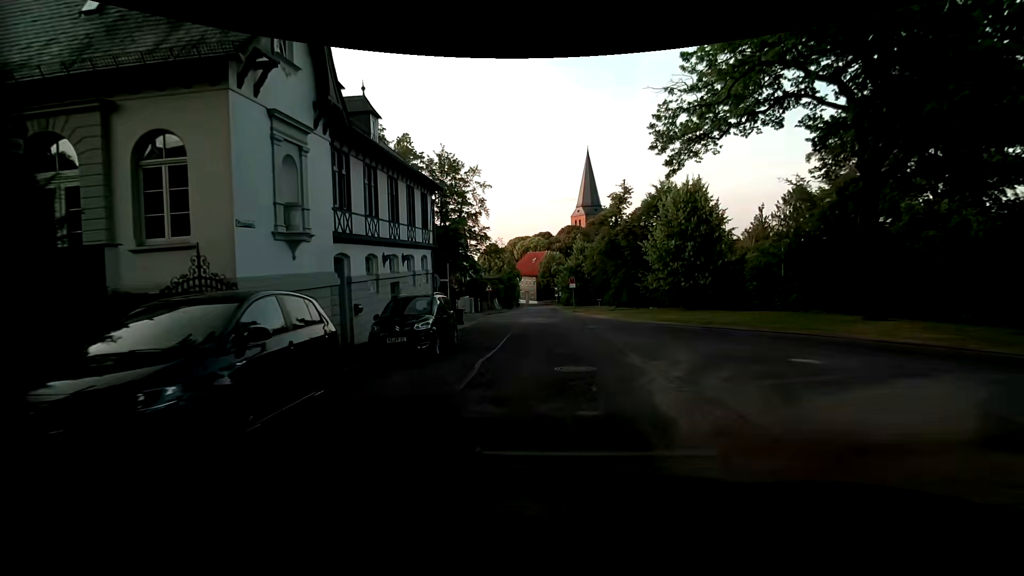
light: Day
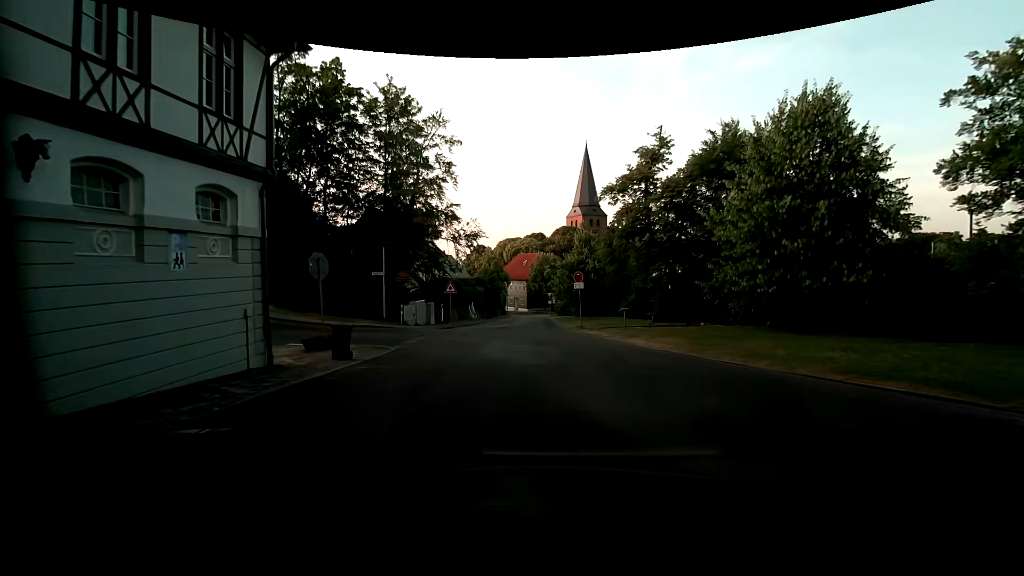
(+0.1, +16.1) m; 0°
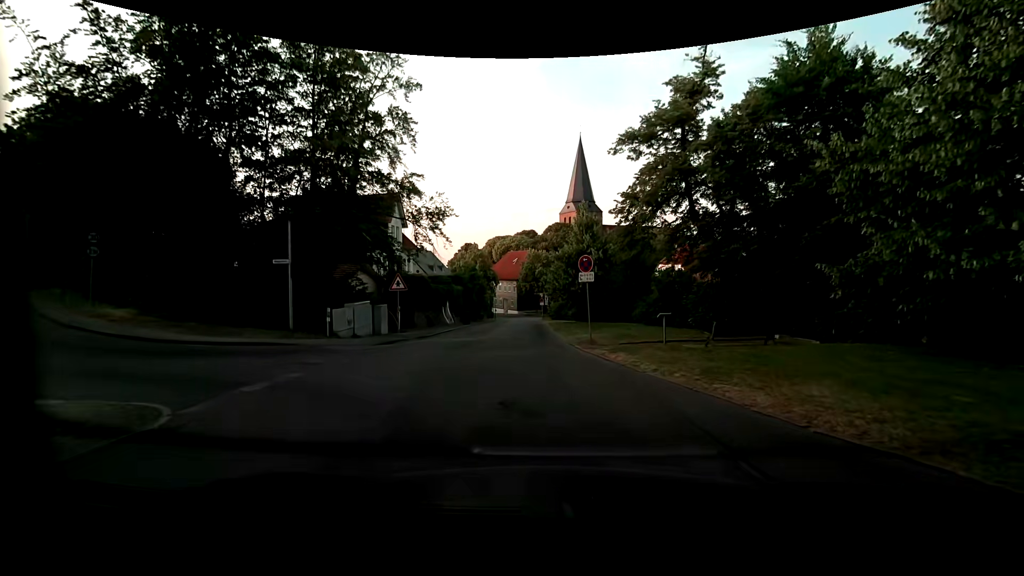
(+0.2, +9.5) m; +1°
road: residential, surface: asphalt
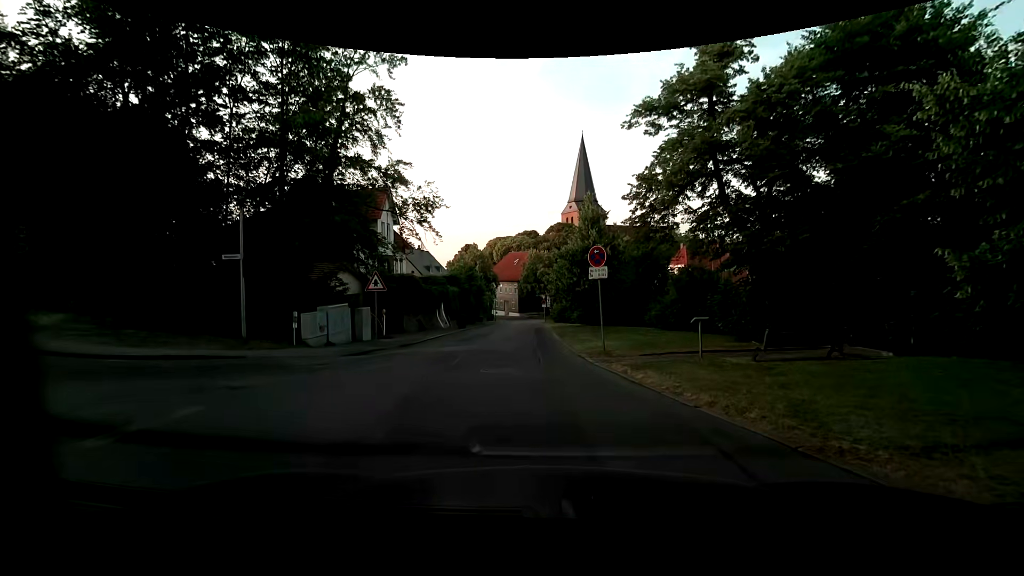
(0.0, +3.1) m; -1°
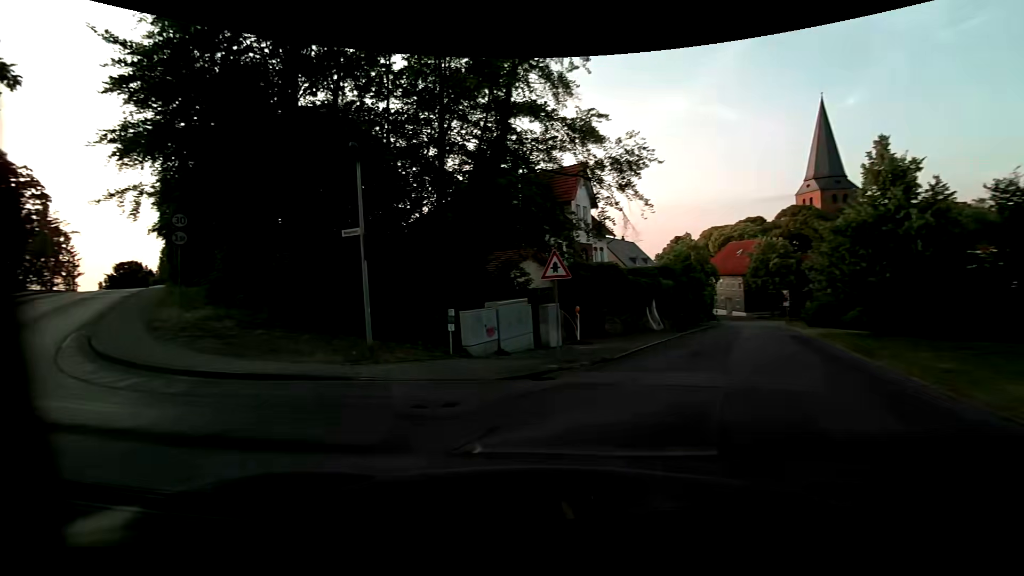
(-0.6, +7.0) m; -21°
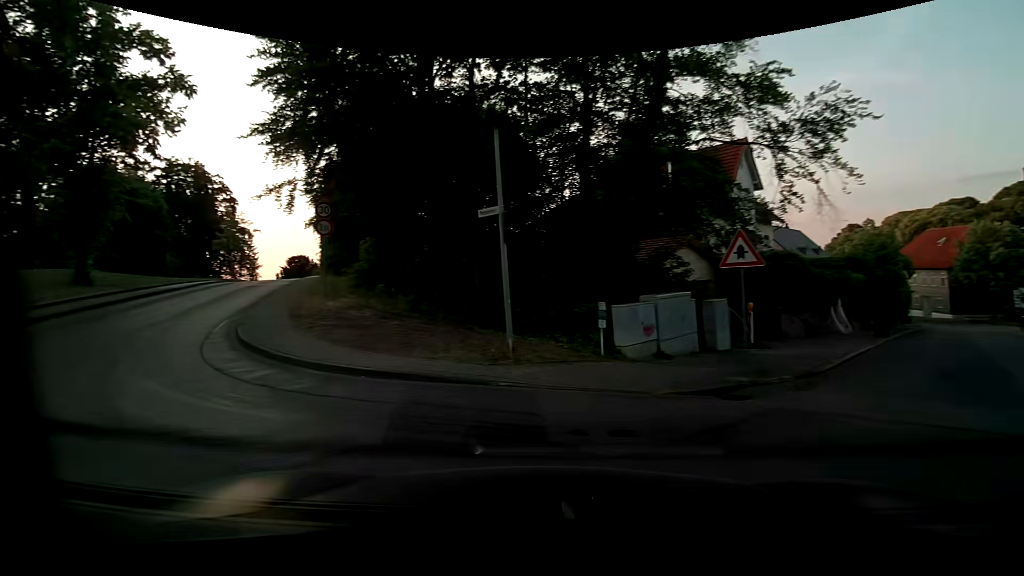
(-0.2, +2.0) m; -14°
